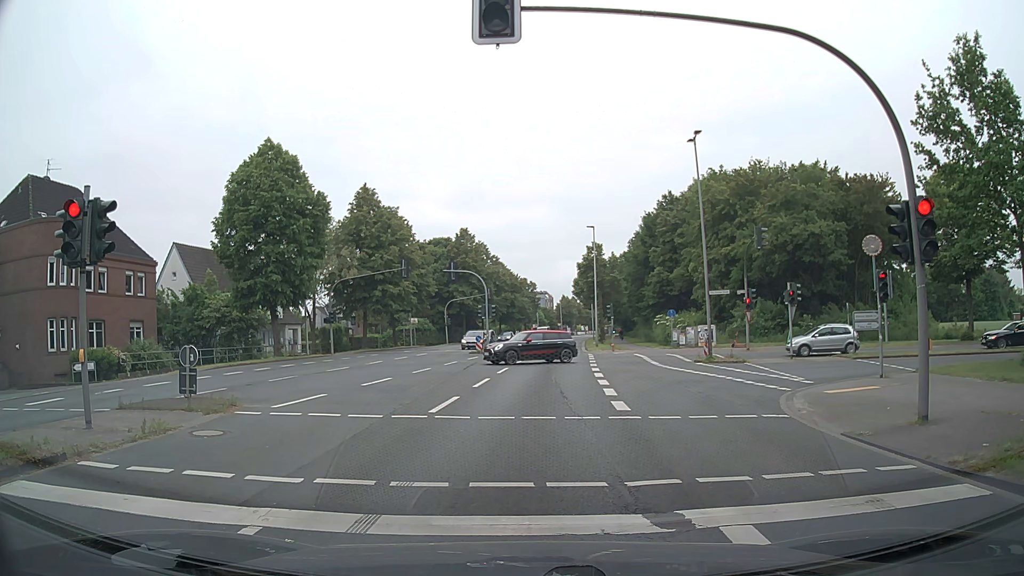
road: secondary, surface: asphalt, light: Day
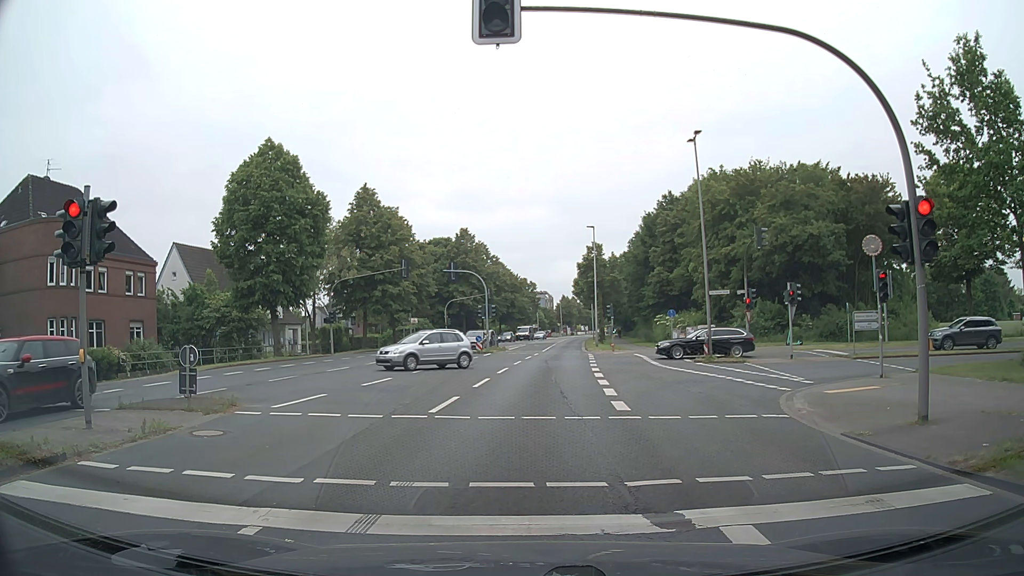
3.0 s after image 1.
(0.0, 0.0) m; 0°
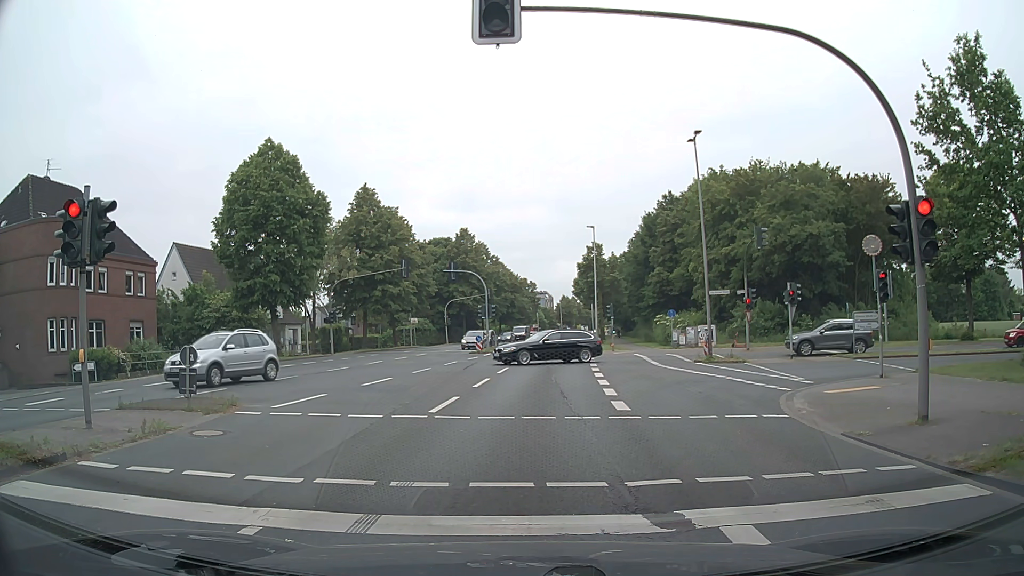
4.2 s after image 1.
(0.0, 0.0) m; 0°
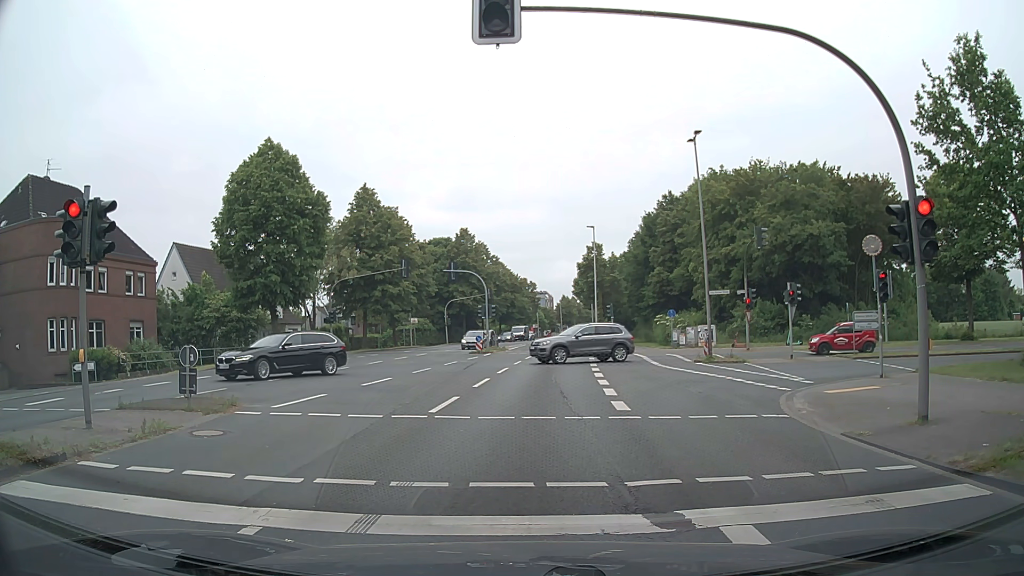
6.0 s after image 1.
(0.0, 0.0) m; 0°
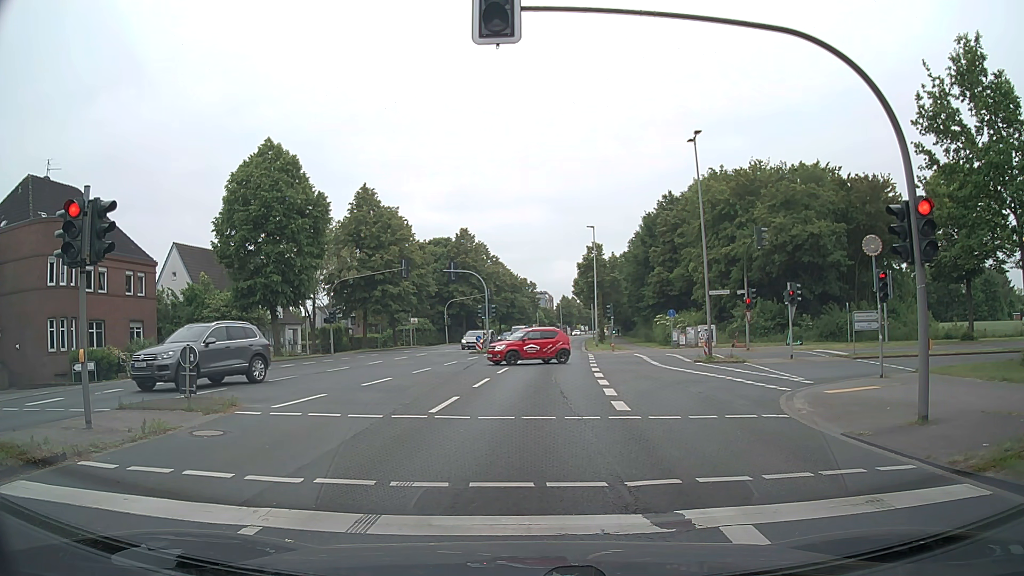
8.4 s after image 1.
(0.0, 0.0) m; 0°
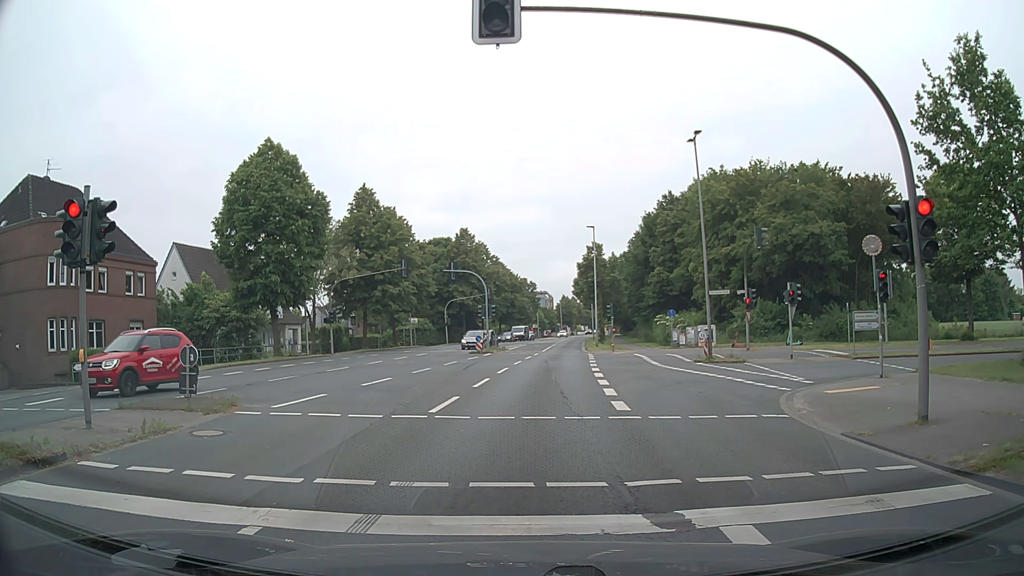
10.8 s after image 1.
(0.0, 0.0) m; 0°
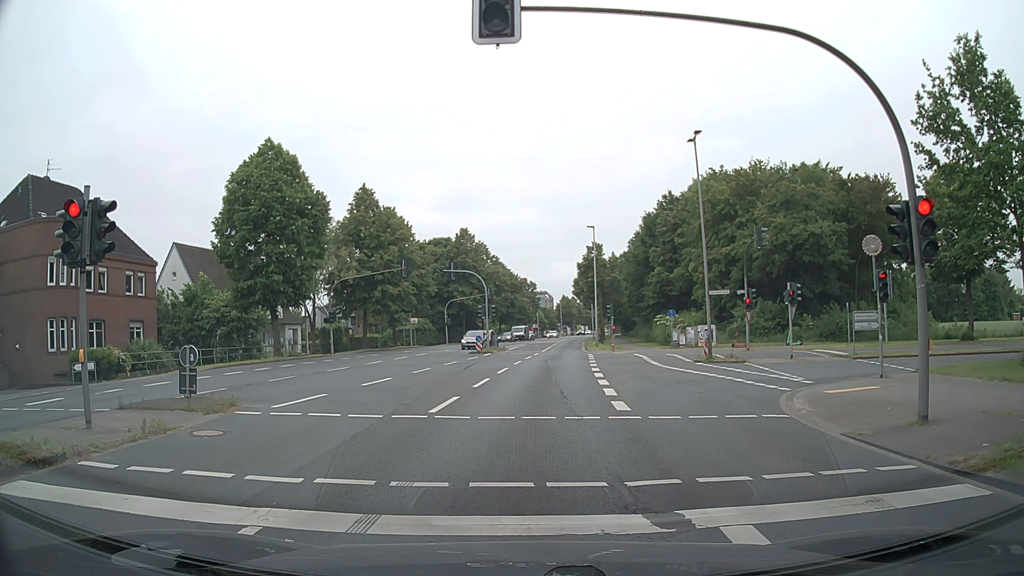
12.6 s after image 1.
(0.0, 0.0) m; 0°
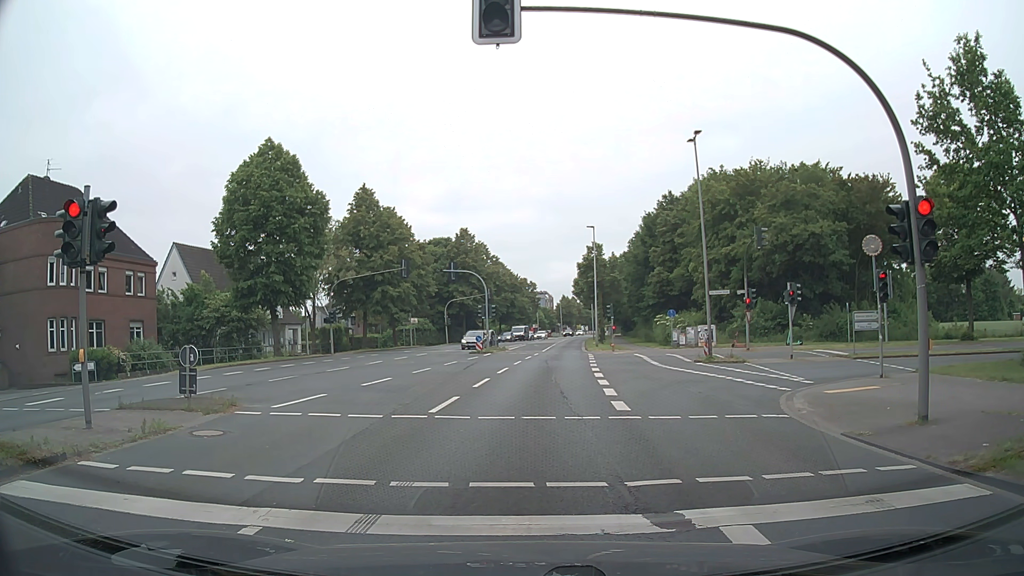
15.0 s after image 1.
(0.0, 0.0) m; 0°
(0, +10) (+1, +20) (+2, +30) (+3, +40) (+4, +50) (+5, +60) (+6, +70) (+7, +80) (+9, +90) (+10, +99) m
